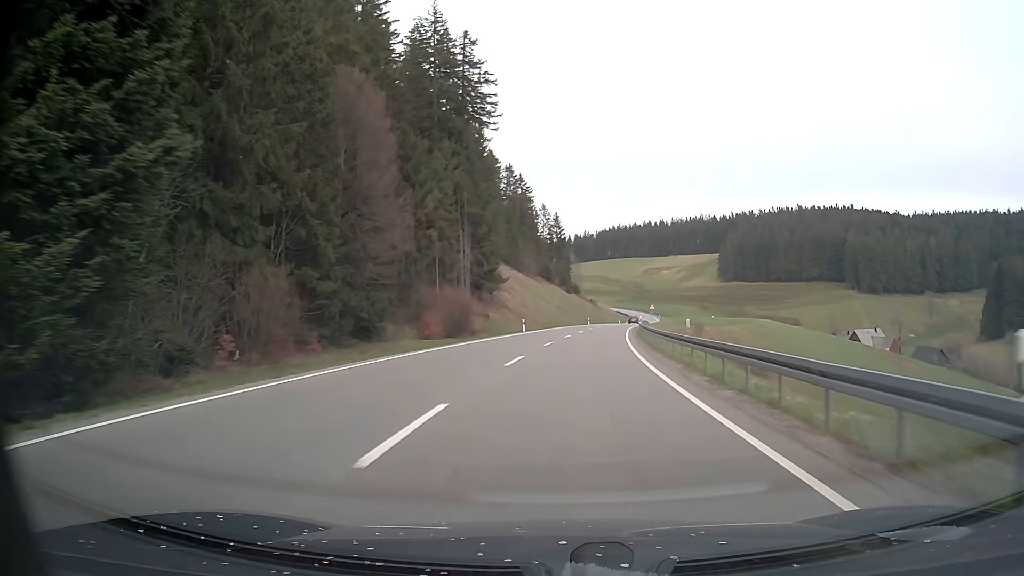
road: primary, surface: asphalt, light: Day
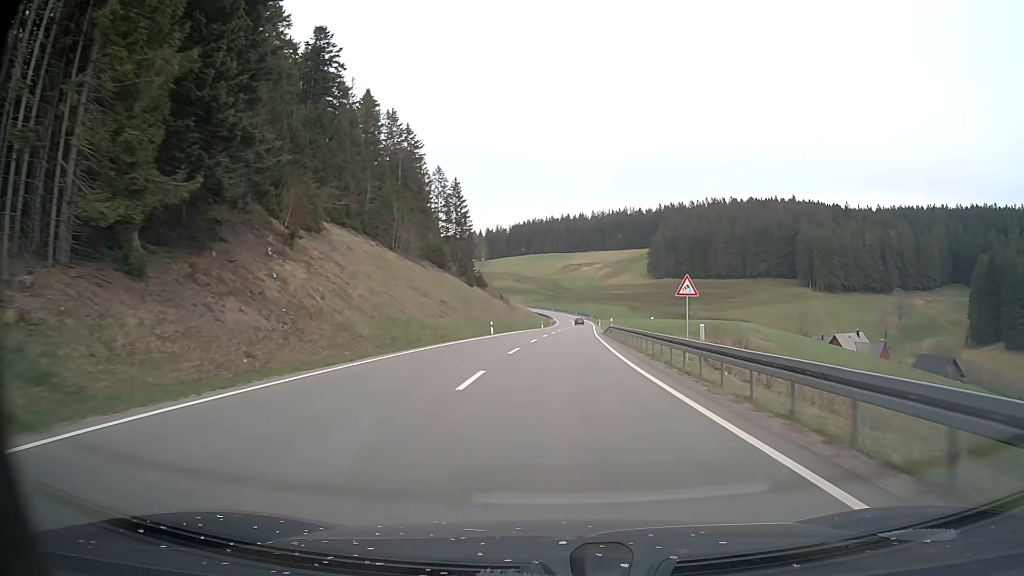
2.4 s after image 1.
(+3.6, +53.6) m; +7°
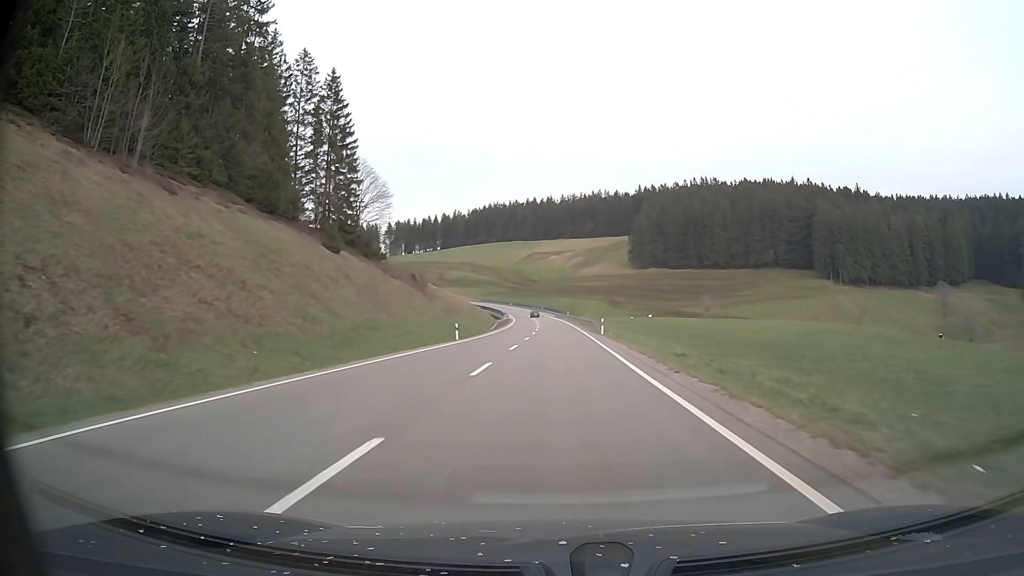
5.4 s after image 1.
(+2.2, +68.9) m; +3°
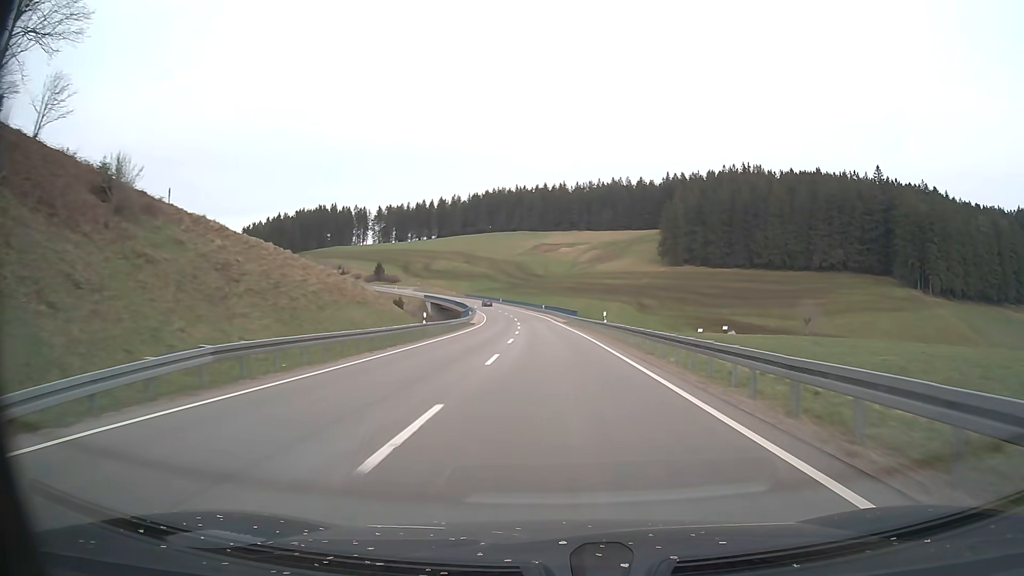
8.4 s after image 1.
(+0.1, +69.4) m; -1°
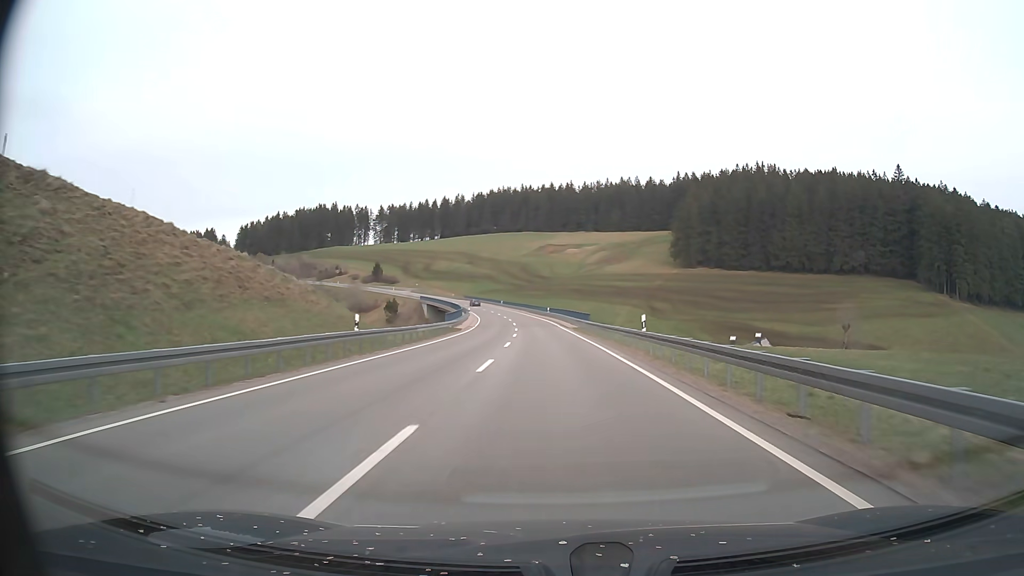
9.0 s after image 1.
(-0.1, +13.8) m; -1°
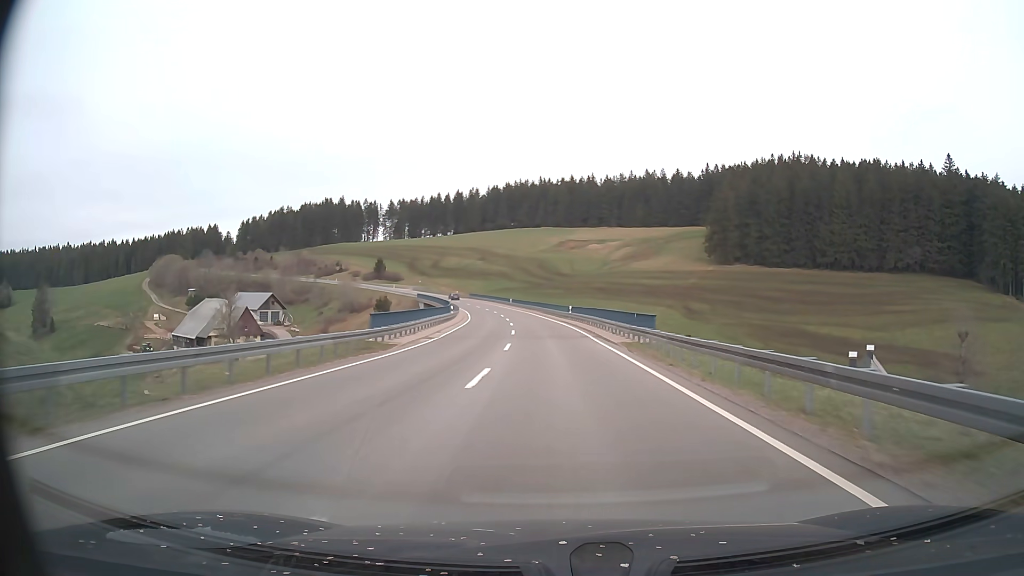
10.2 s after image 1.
(-0.3, +27.6) m; -1°
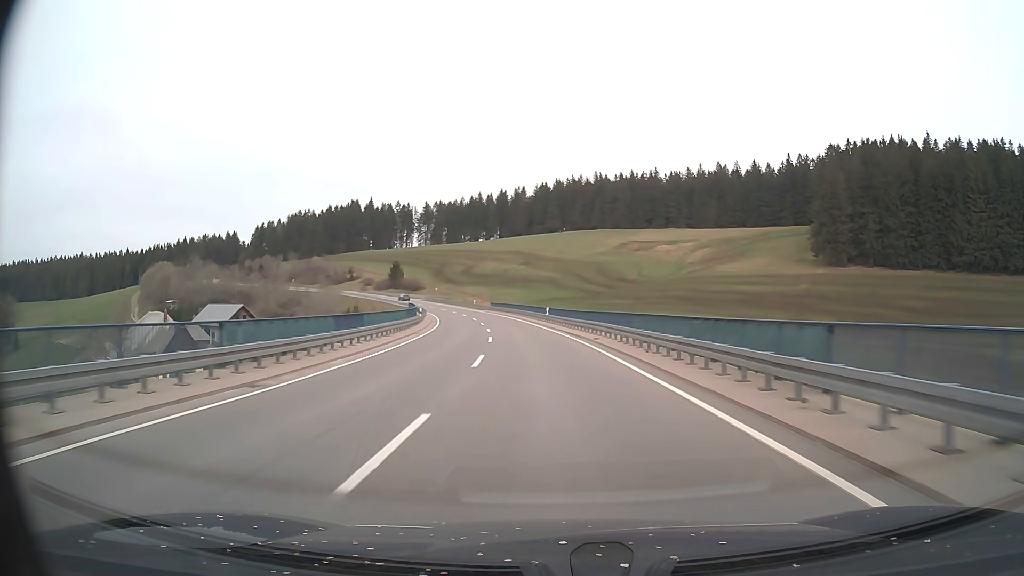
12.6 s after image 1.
(-2.0, +55.2) m; -5°
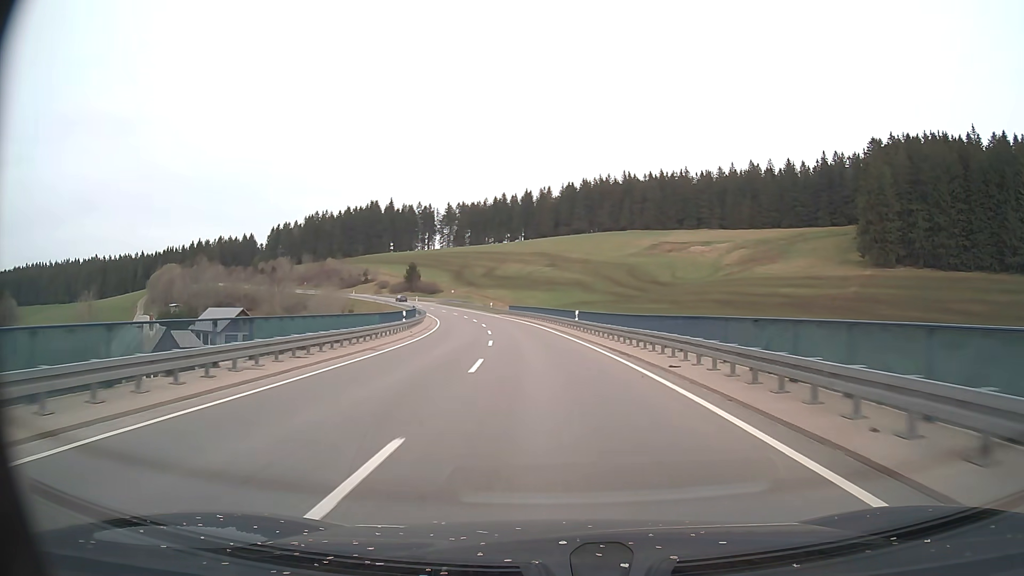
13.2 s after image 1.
(-0.3, +13.8) m; -2°
(0, +10) (-1, +20) (-1, +30) (-2, +40) (-3, +50) (-5, +60) (-7, +70) (-9, +79) (-11, +89) (-14, +99) m
